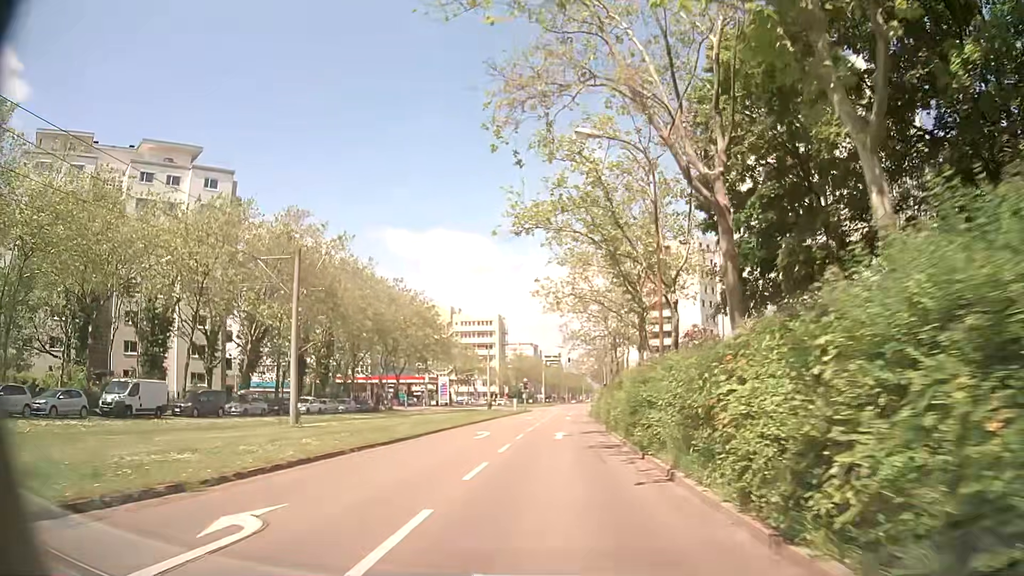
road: tertiary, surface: asphalt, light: Day
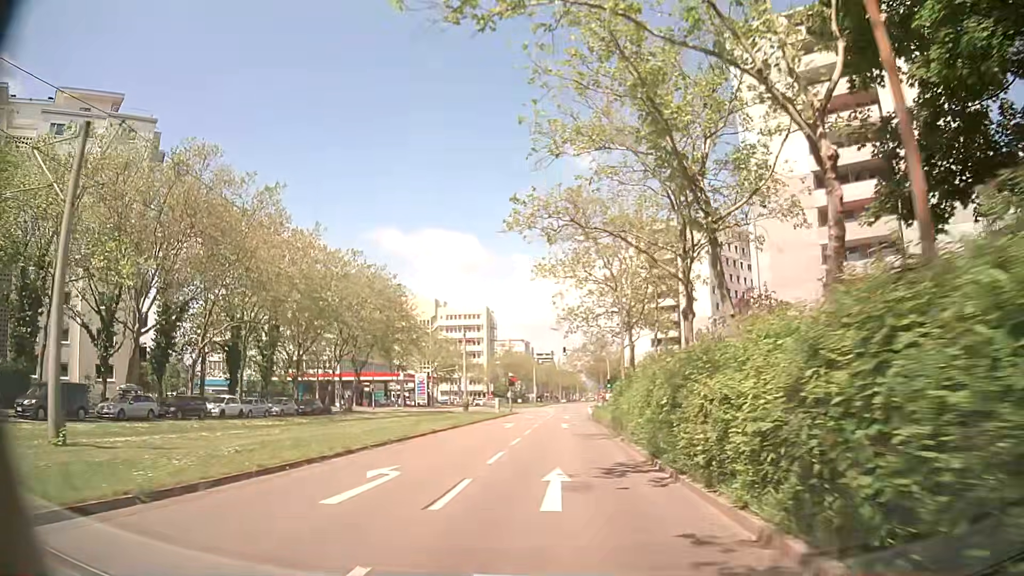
(+0.4, +14.7) m; +2°
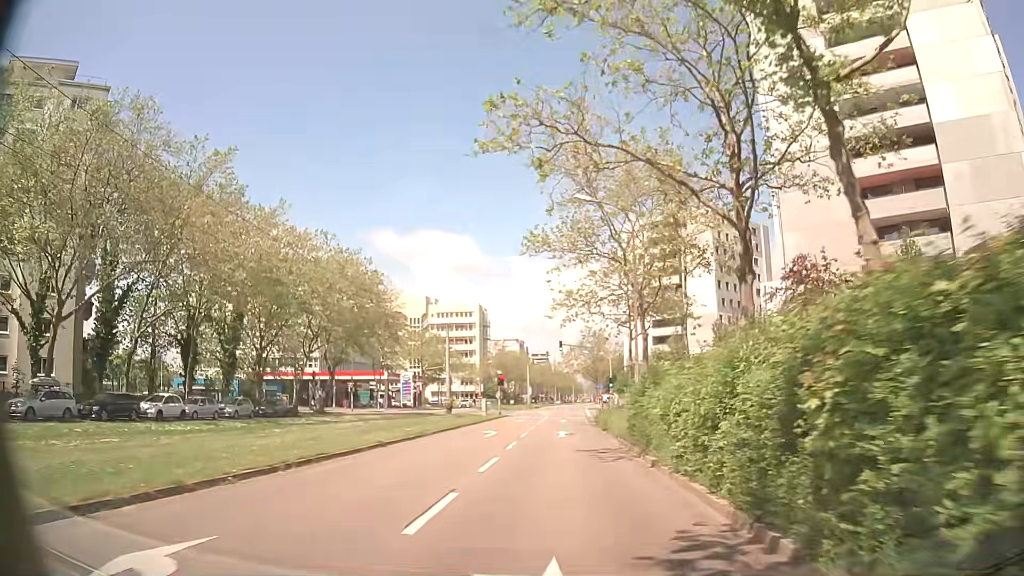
(+0.1, +7.4) m; +1°
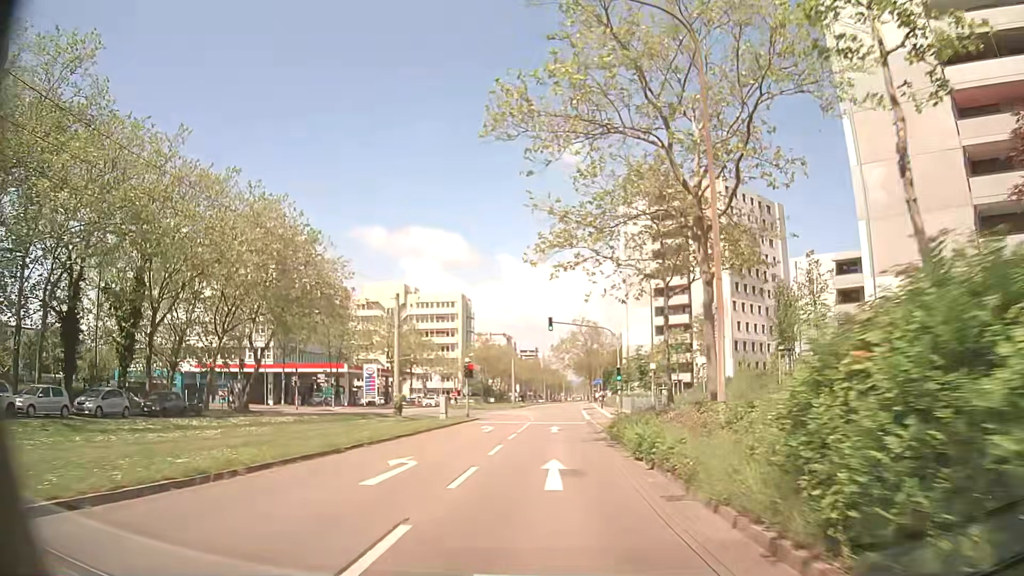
(+0.2, +14.7) m; +1°
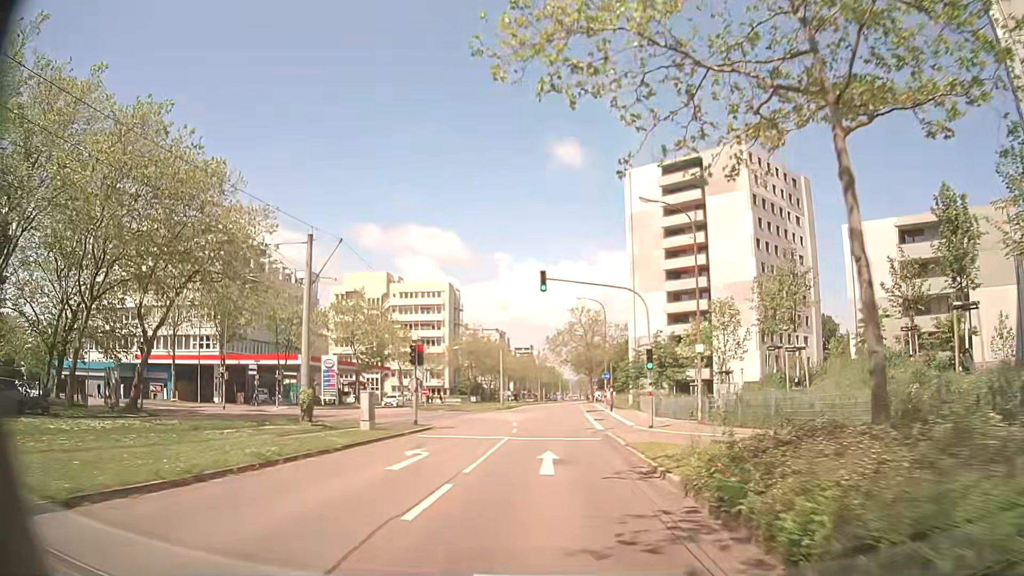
(+0.1, +14.7) m; +1°
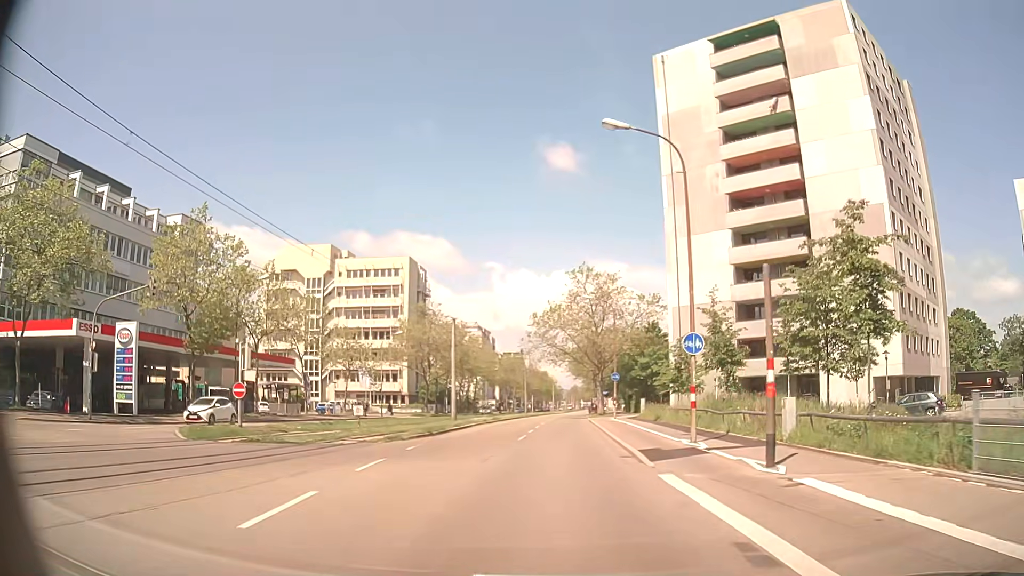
(-0.2, +36.6) m; 0°
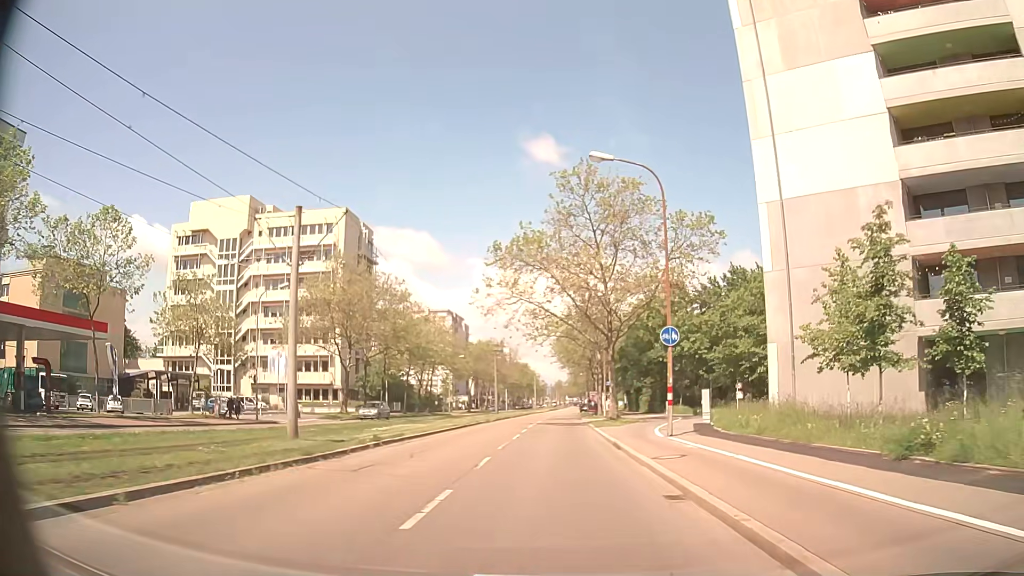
(+0.4, +29.1) m; +2°
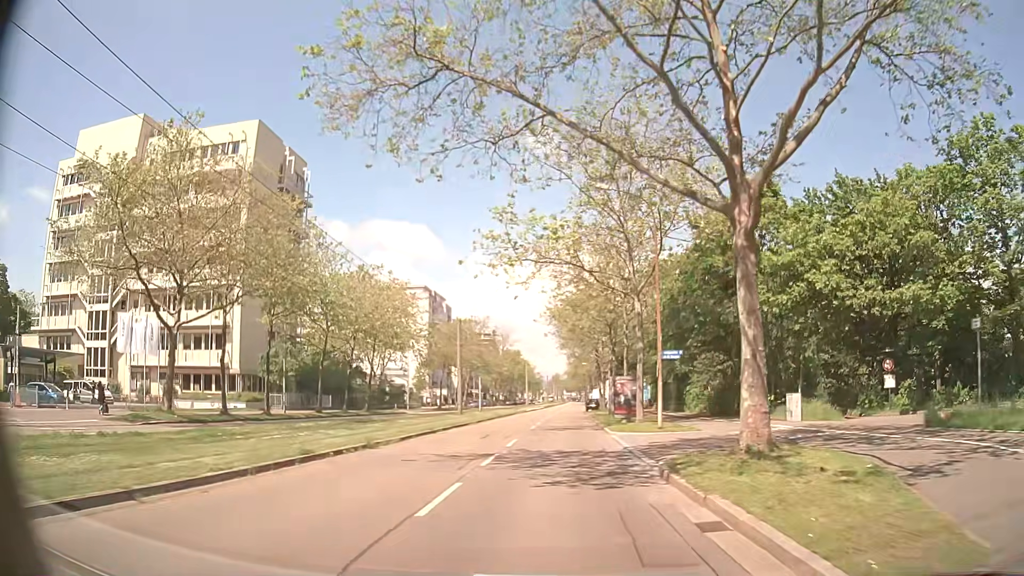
(-0.1, +29.2) m; +1°
(0, +10) (0, +20) (0, +30) (0, +40) (0, +50) (0, +60) (+1, +70) (+1, +80) (+1, +90) (+2, +100) m
